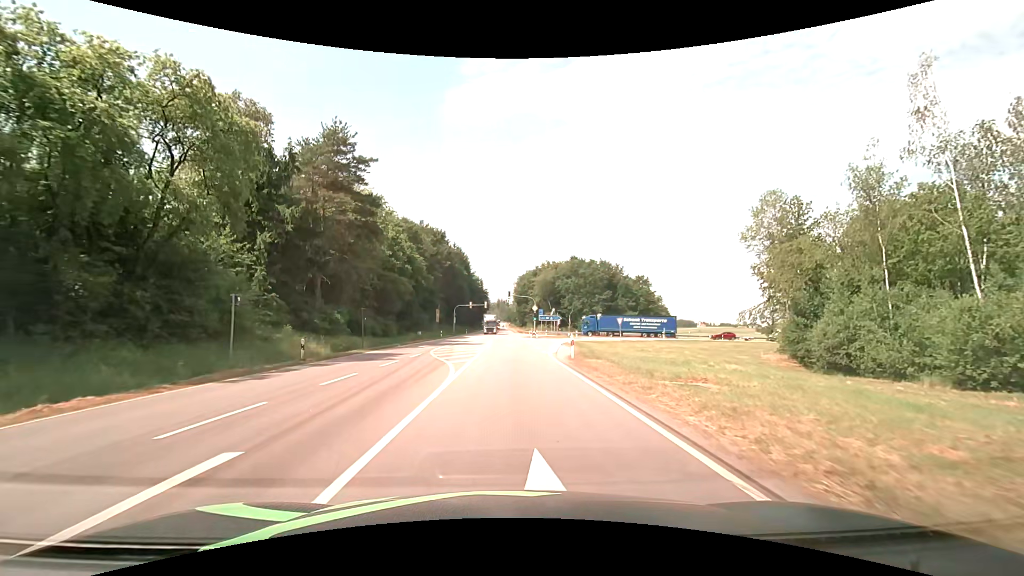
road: primary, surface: asphalt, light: Day
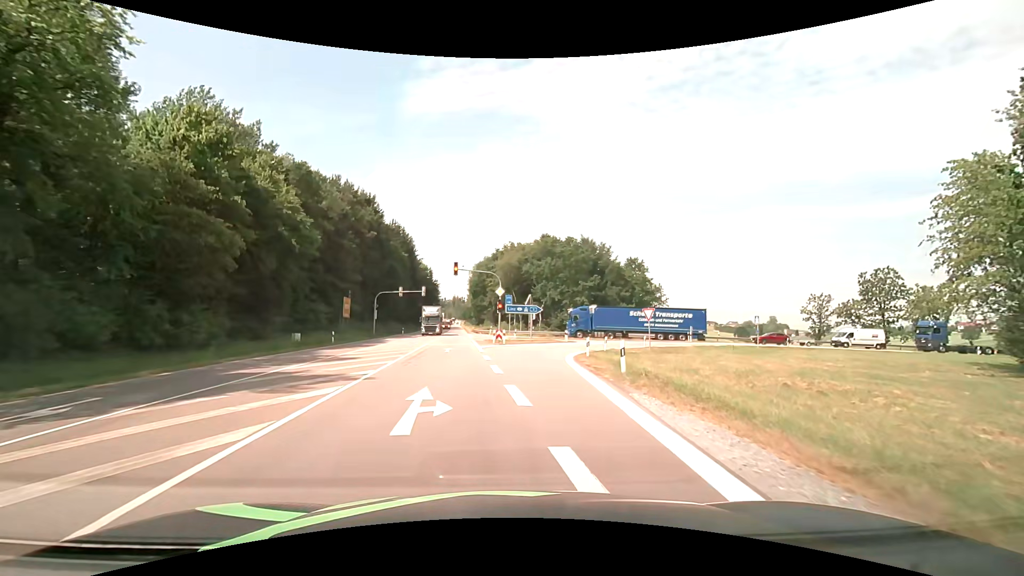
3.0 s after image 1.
(+0.9, +30.8) m; +5°
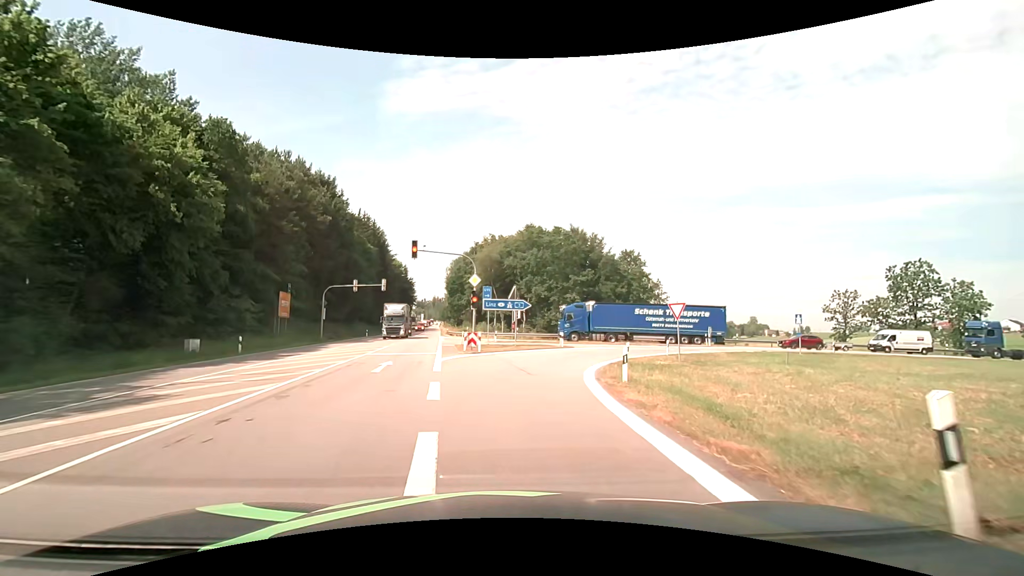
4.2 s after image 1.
(+0.2, +10.9) m; +1°
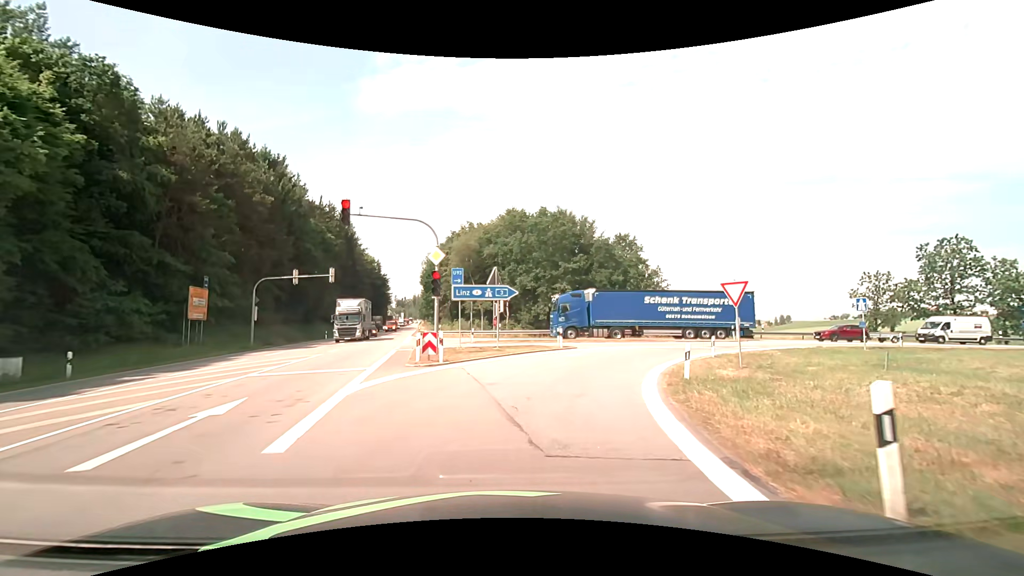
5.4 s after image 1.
(+0.3, +9.7) m; +4°
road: motorway_link
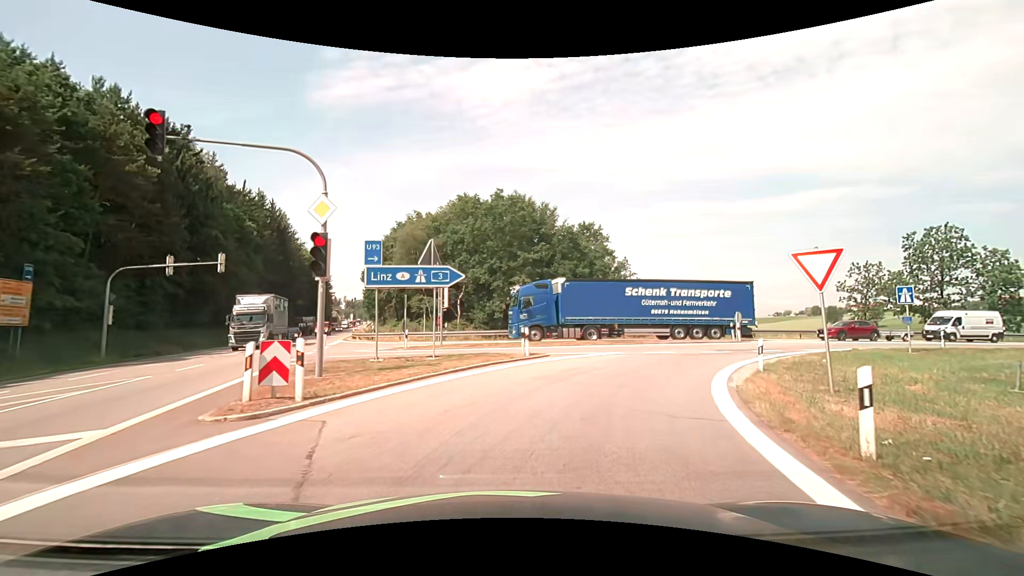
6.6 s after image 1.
(+0.2, +8.4) m; +5°
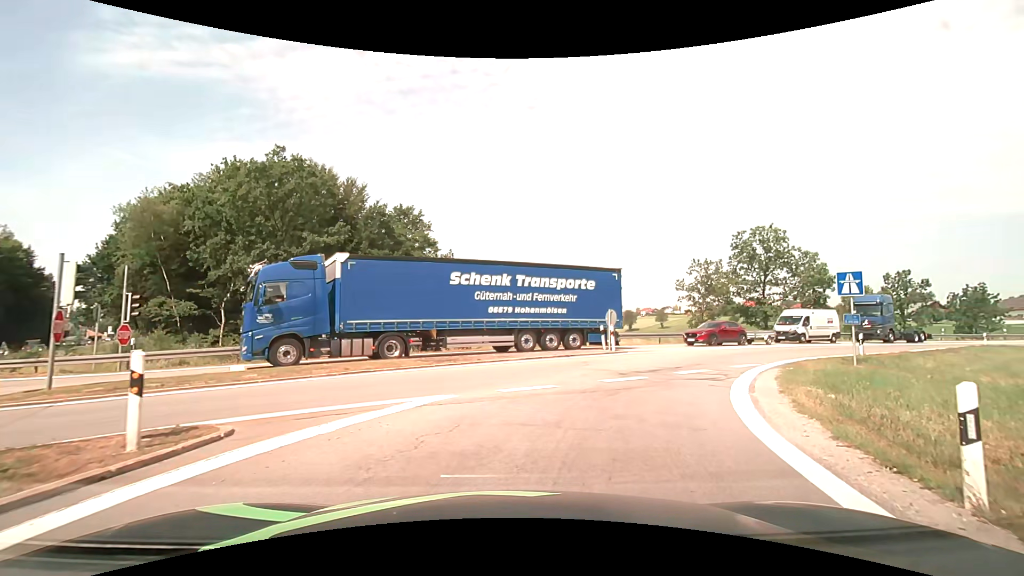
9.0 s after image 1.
(+1.9, +12.2) m; +19°
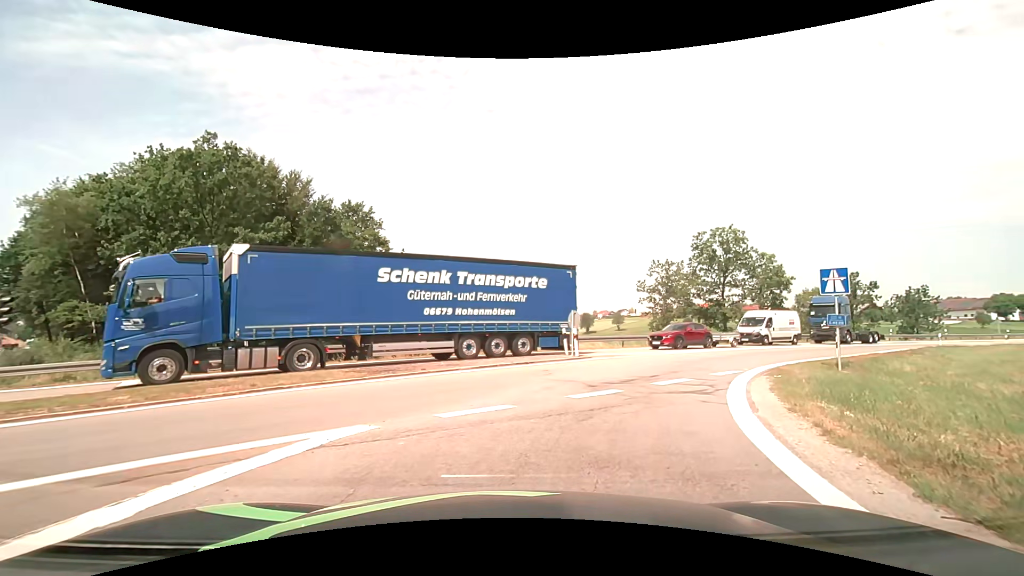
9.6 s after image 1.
(+0.1, +2.3) m; +6°
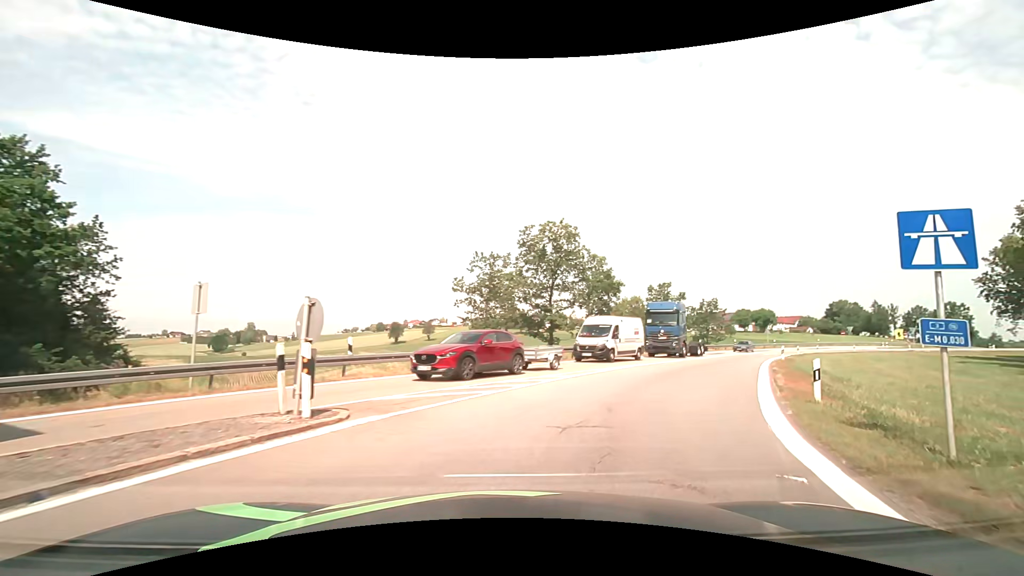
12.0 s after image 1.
(+2.0, +12.2) m; +21°
(+2, +10) (+6, +19) (+11, +28) (+16, +36) (+21, +45) (+26, +53) (+32, +61) (+39, +69) (+47, +75) (+55, +80) m
